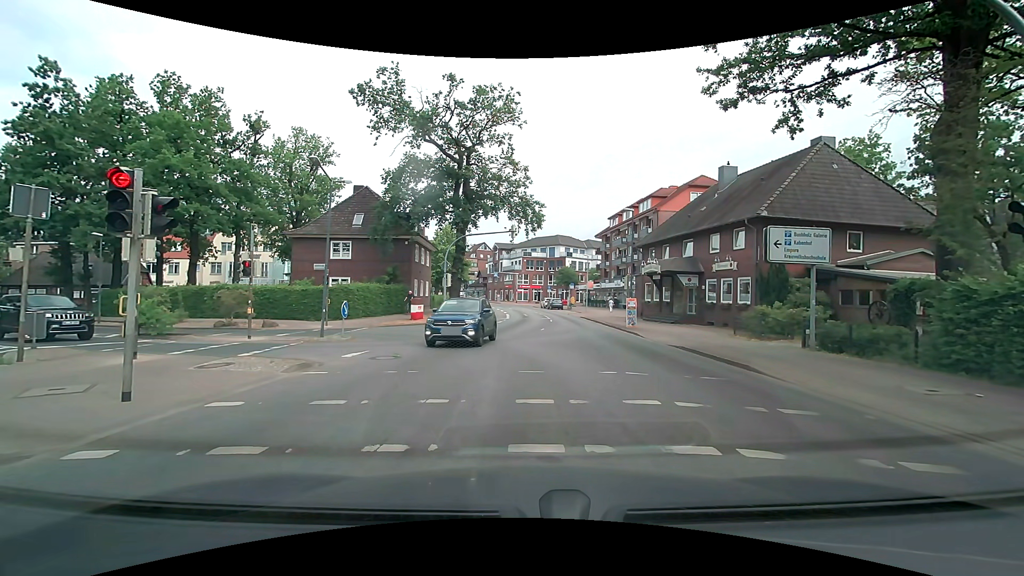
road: secondary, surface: asphalt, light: Day
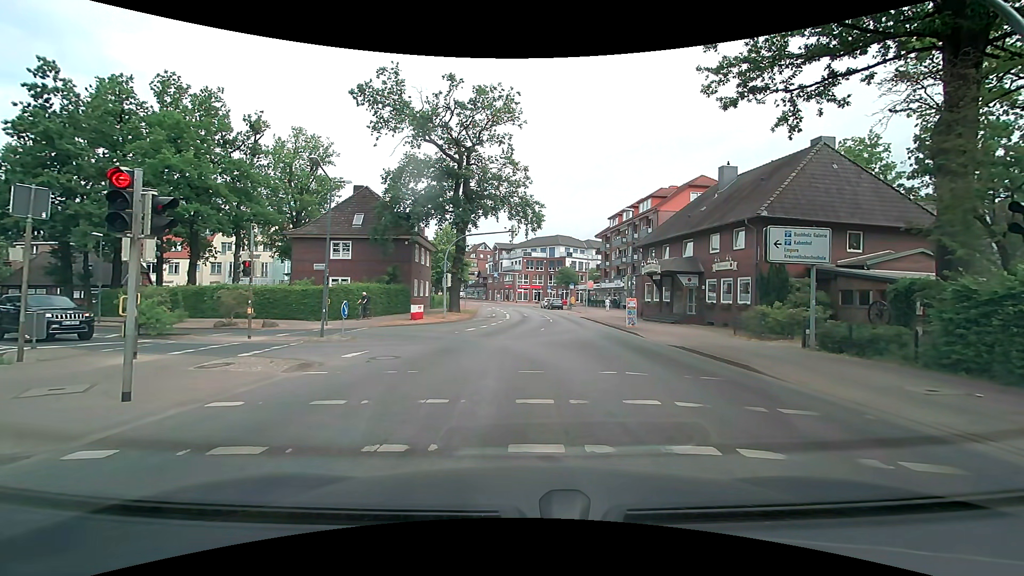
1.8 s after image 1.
(0.0, 0.0) m; 0°
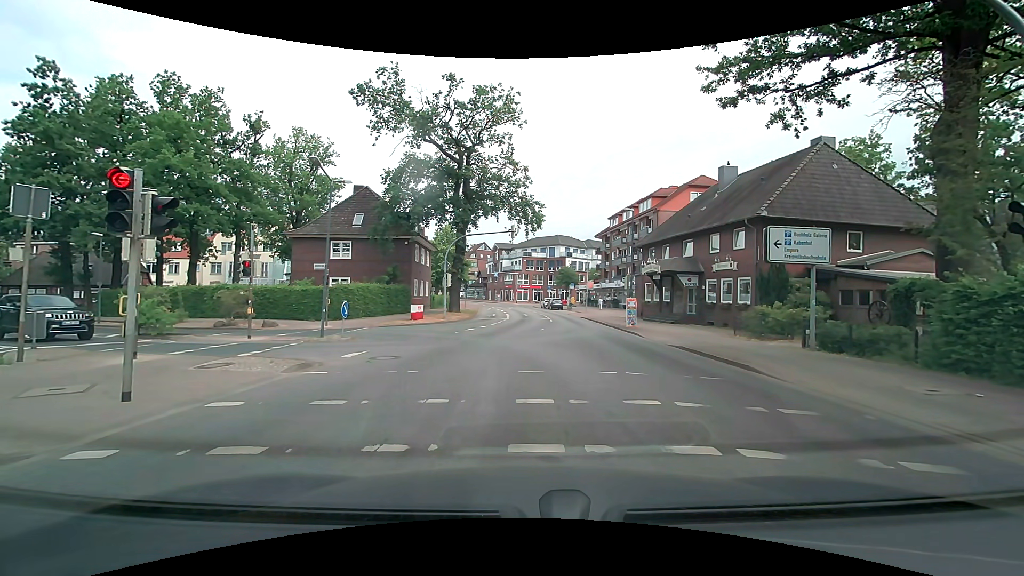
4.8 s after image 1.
(0.0, 0.0) m; 0°
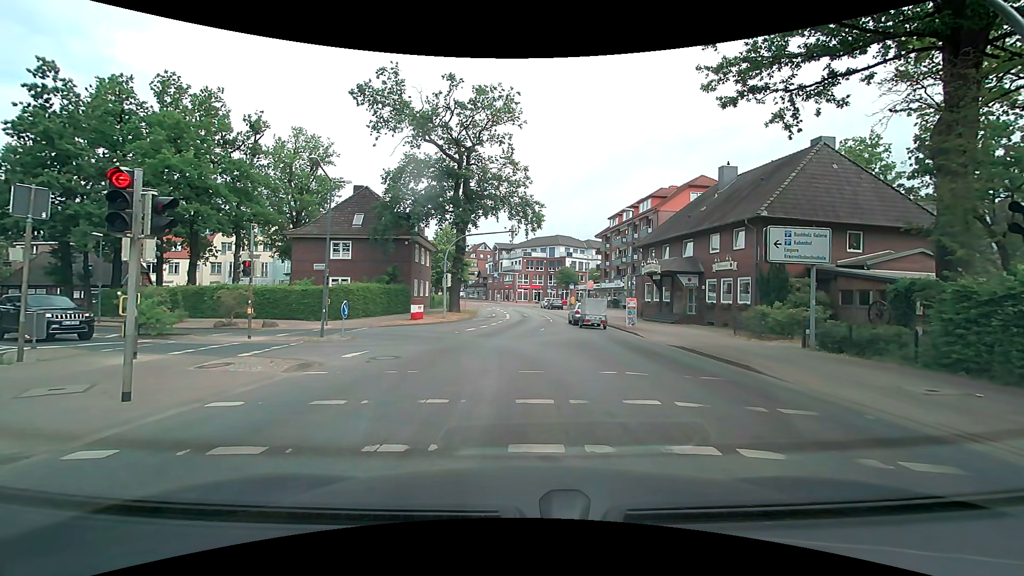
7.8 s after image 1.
(0.0, 0.0) m; 0°
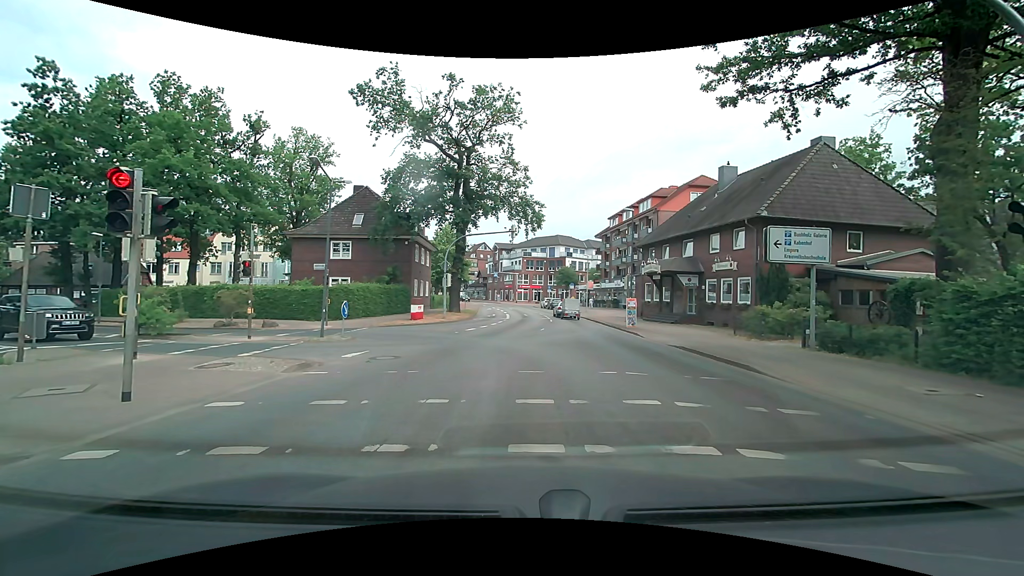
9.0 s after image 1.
(0.0, 0.0) m; 0°
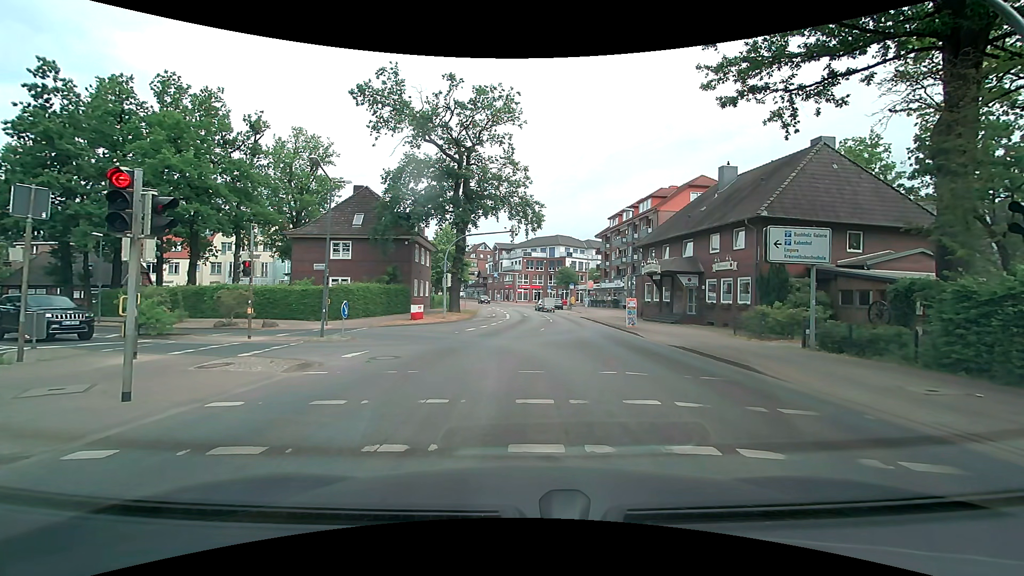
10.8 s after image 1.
(0.0, 0.0) m; 0°
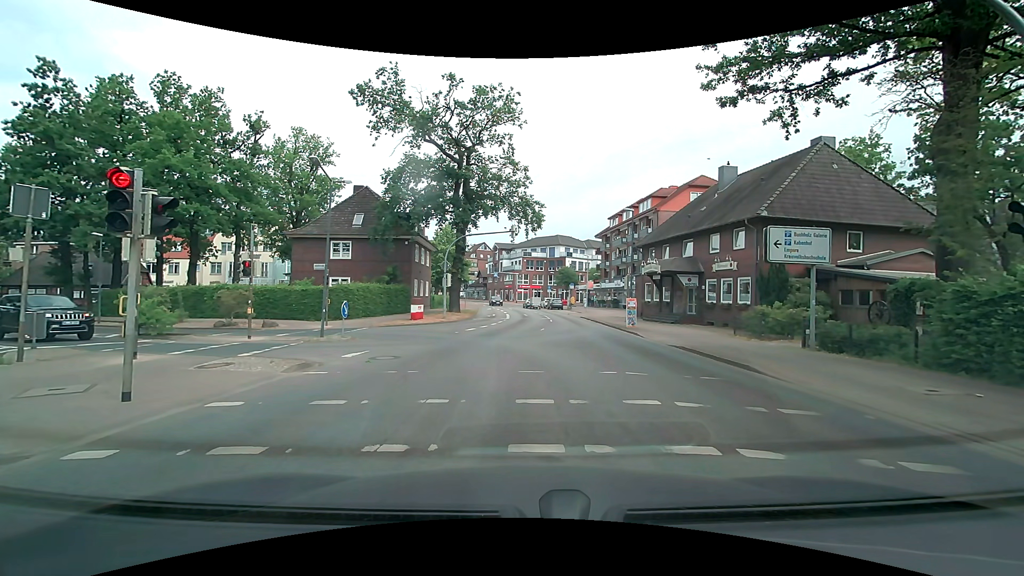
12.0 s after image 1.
(0.0, 0.0) m; 0°
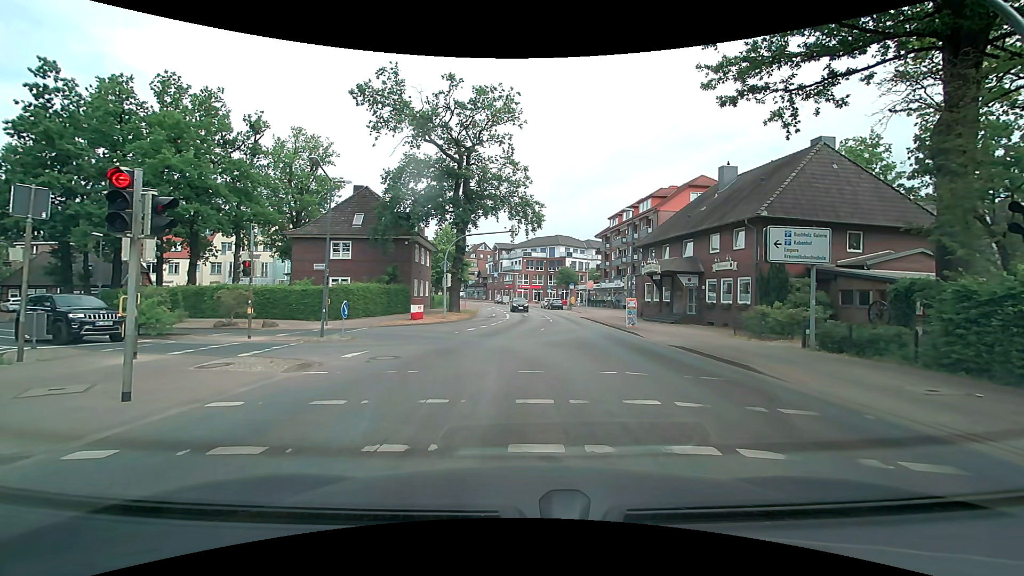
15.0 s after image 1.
(0.0, 0.0) m; 0°
